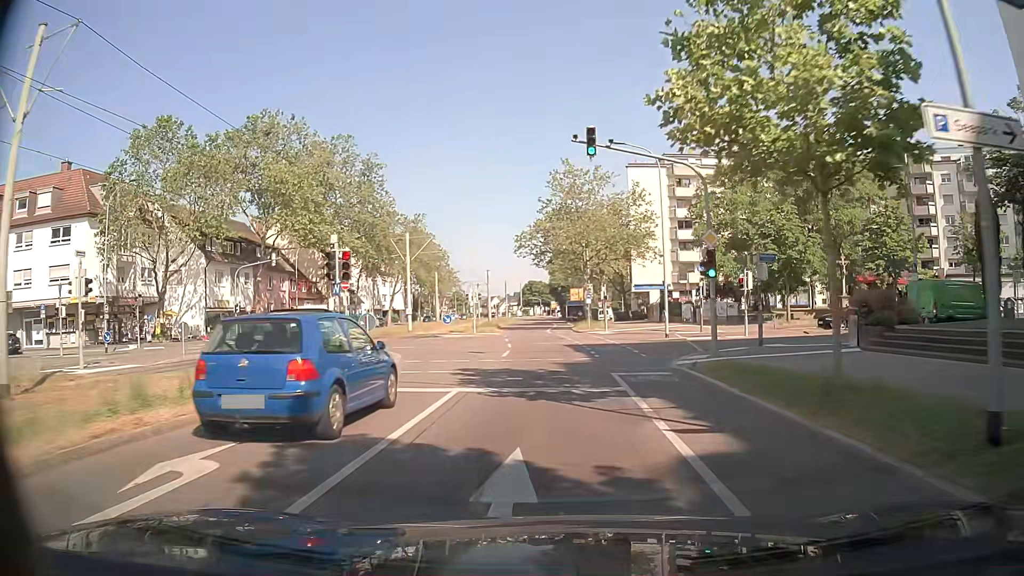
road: tertiary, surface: asphalt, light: Day
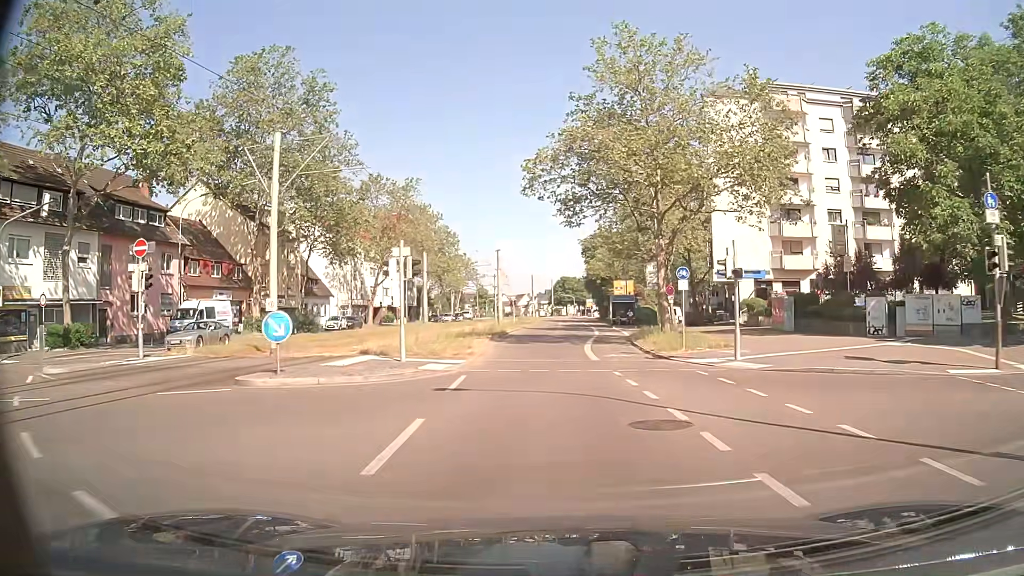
(-0.7, +28.5) m; -3°
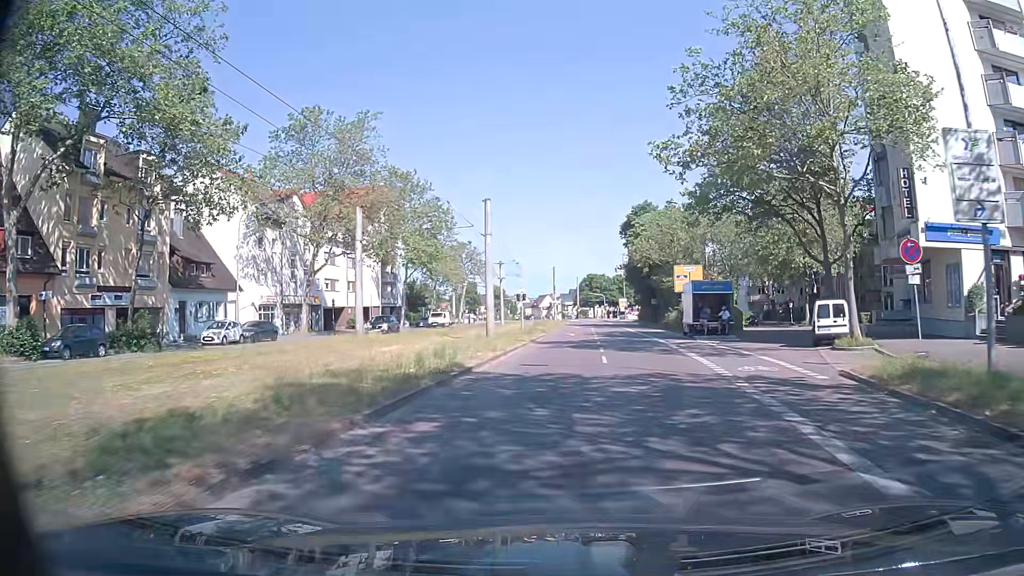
(-0.6, +29.2) m; -2°
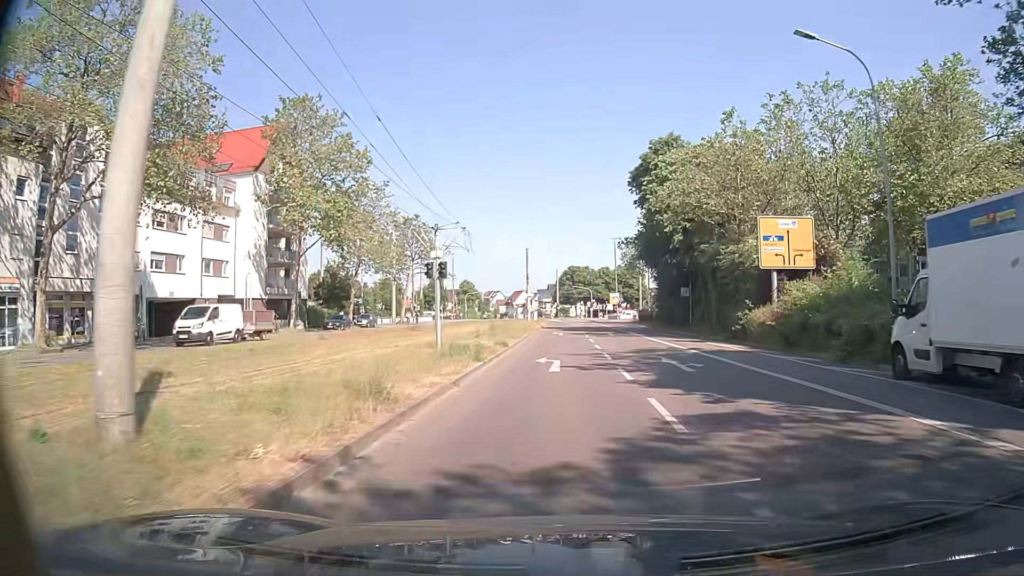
(+0.4, +29.4) m; +2°
